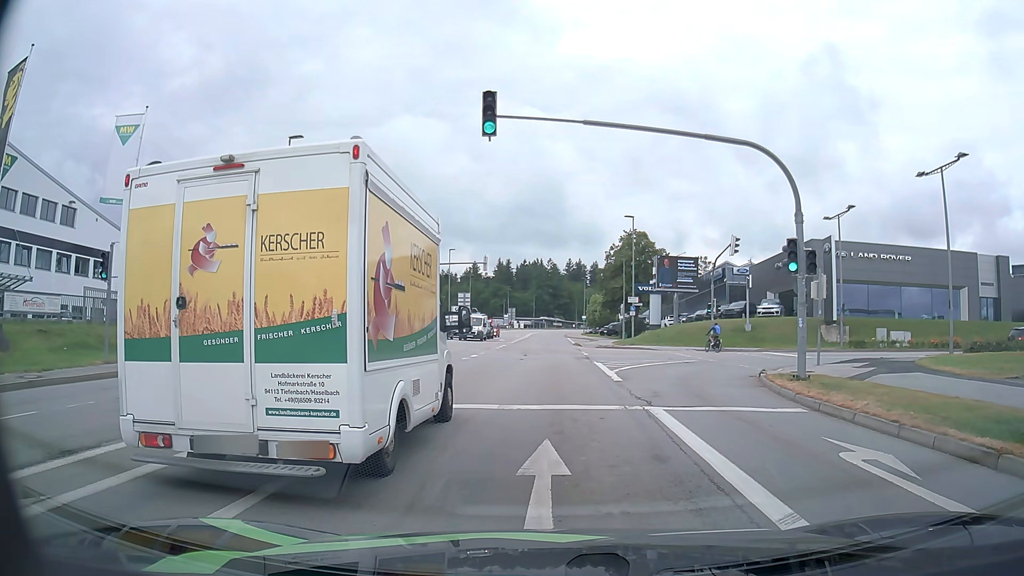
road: tertiary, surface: asphalt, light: Day
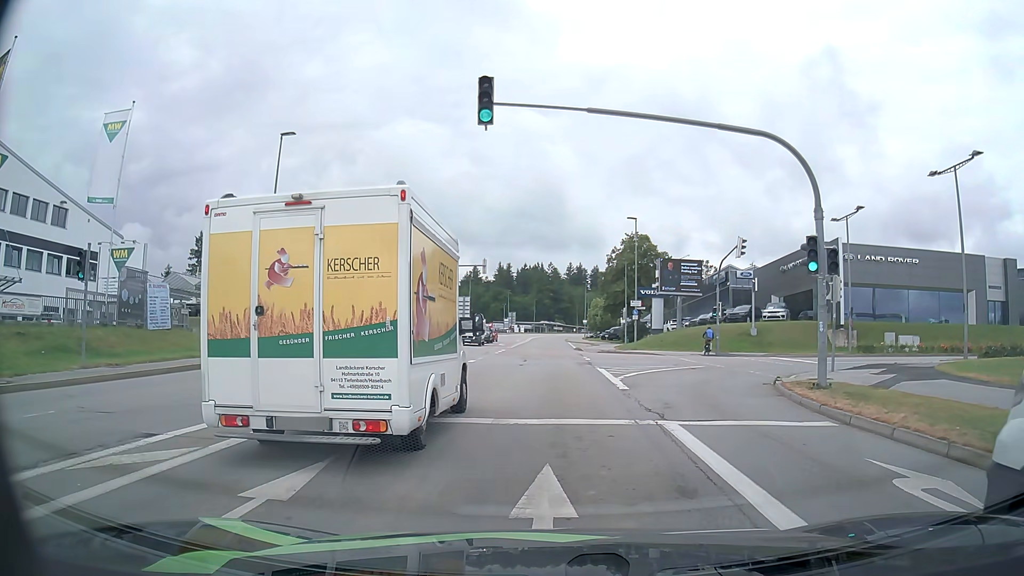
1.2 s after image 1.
(0.0, +1.4) m; -1°
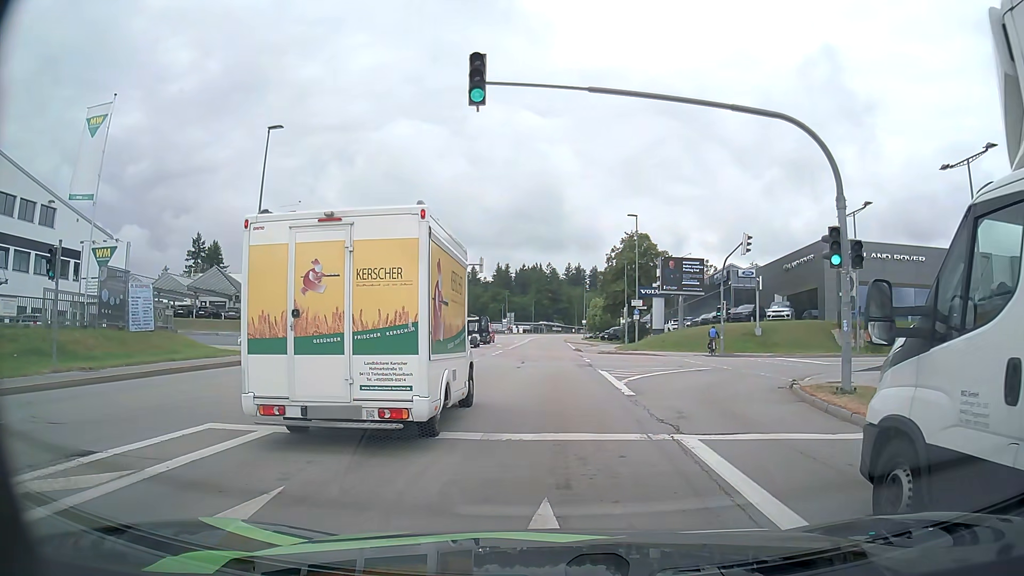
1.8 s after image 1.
(+0.1, +1.5) m; +1°
(0, +10) (+1, +20) (+1, +30) (+1, +40) (+2, +50) (+2, +60) (+3, +70) (+3, +80) (+3, +90) (+3, +100) m
